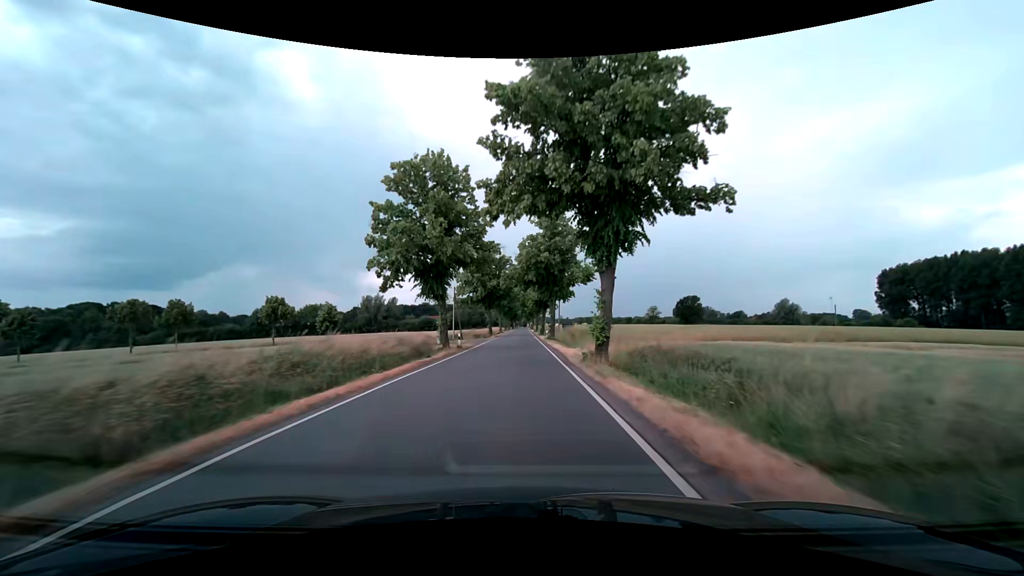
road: tertiary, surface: asphalt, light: Day
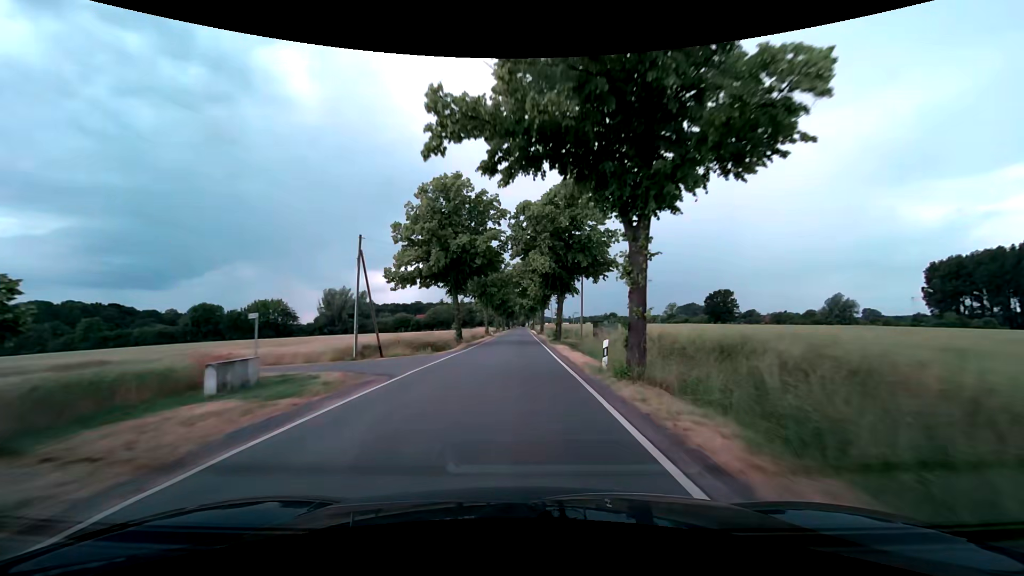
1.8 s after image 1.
(-0.1, +35.2) m; 0°
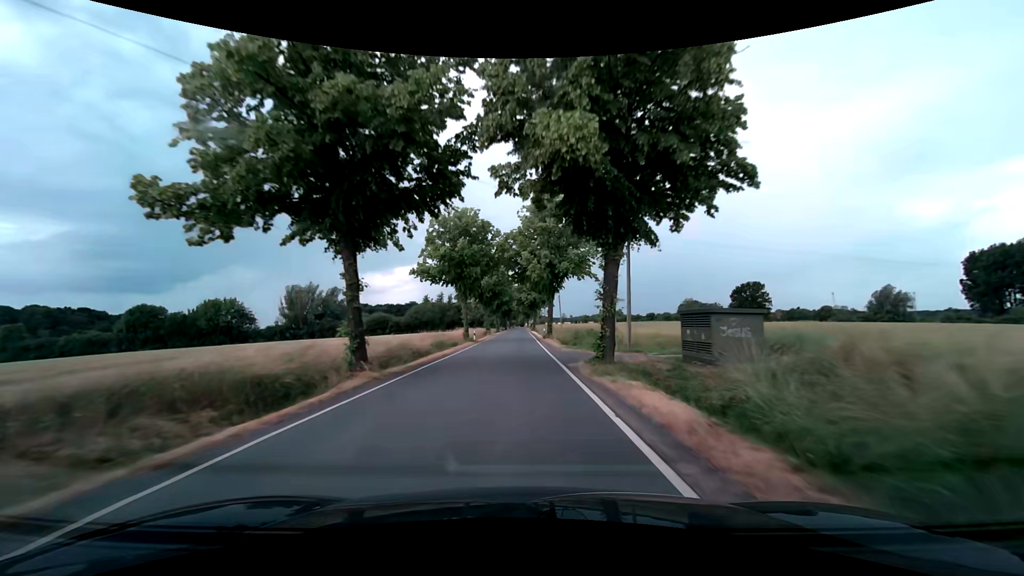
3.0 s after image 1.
(+0.1, +23.5) m; 0°
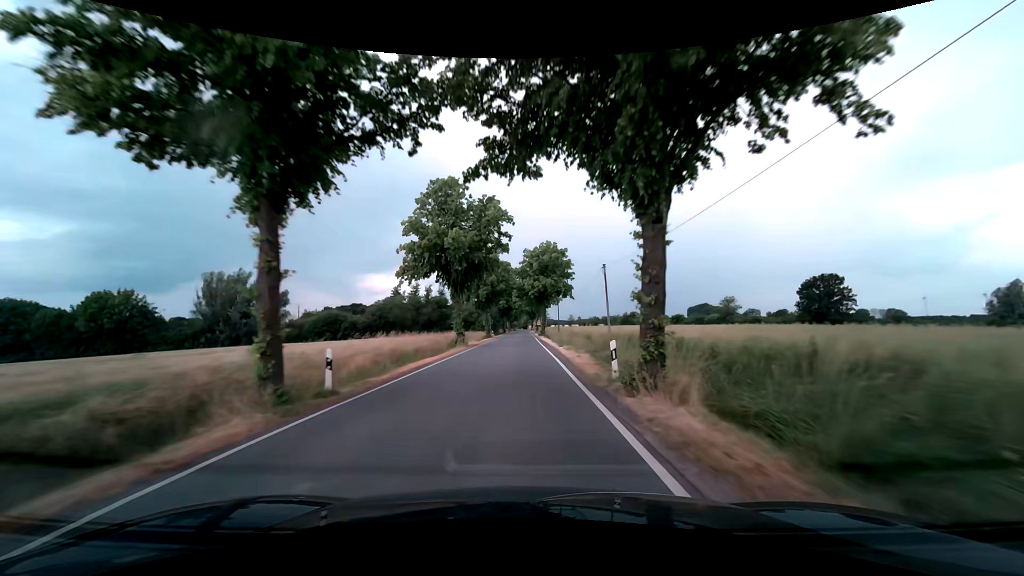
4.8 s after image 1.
(-0.2, +35.4) m; -1°
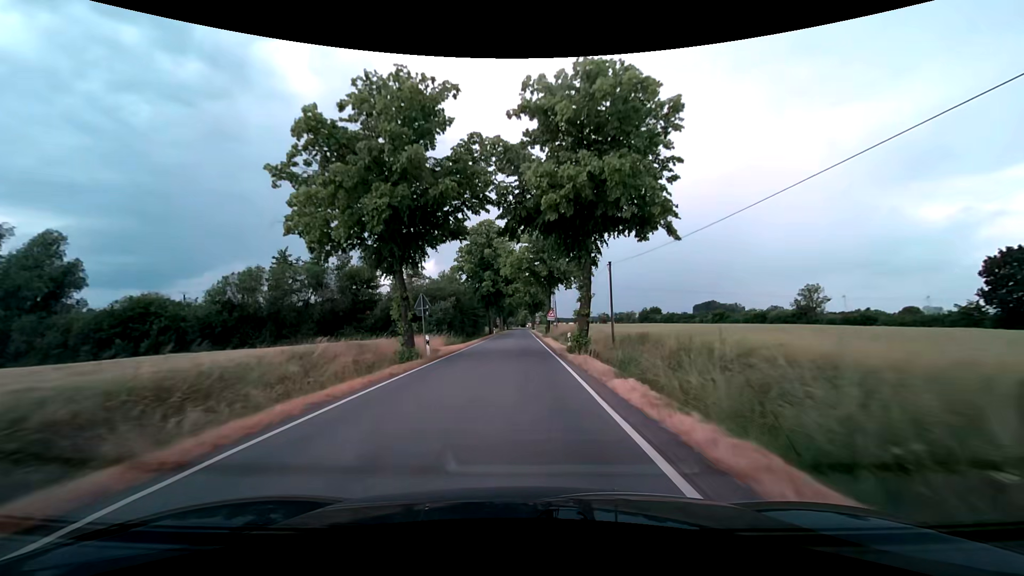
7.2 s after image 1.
(0.0, +47.4) m; 0°
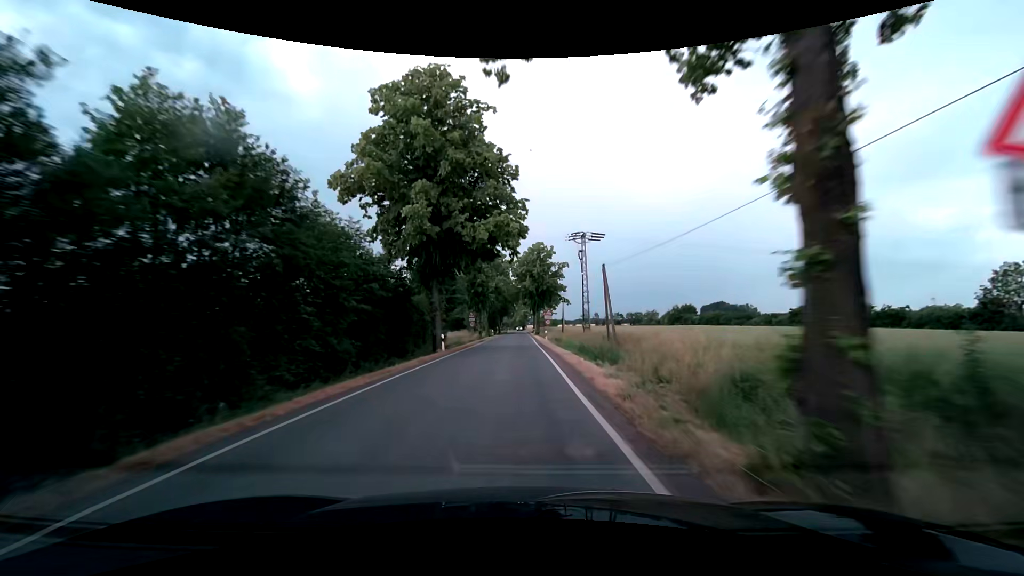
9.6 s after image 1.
(0.0, +47.7) m; 0°
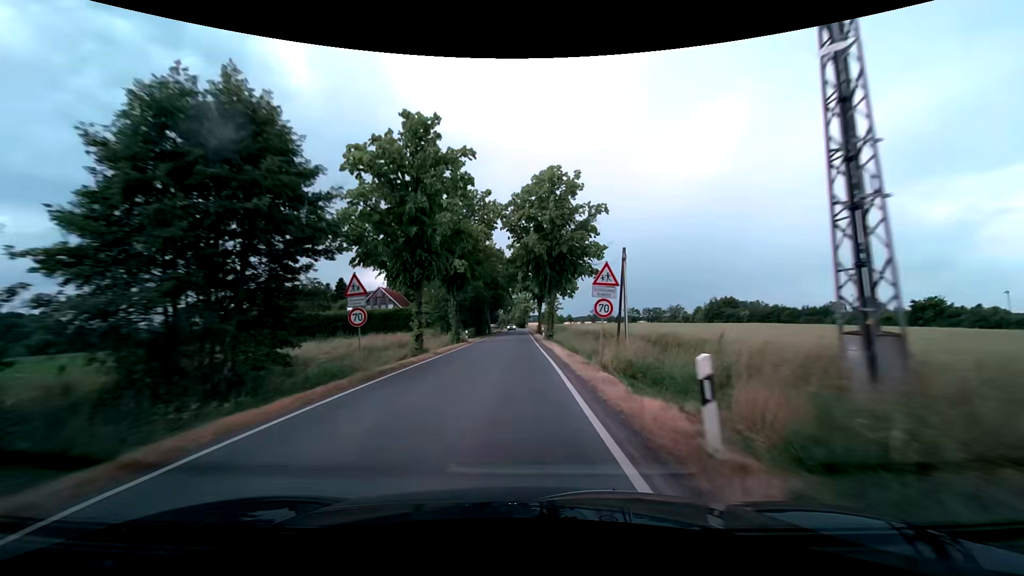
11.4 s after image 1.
(+0.2, +35.4) m; 0°
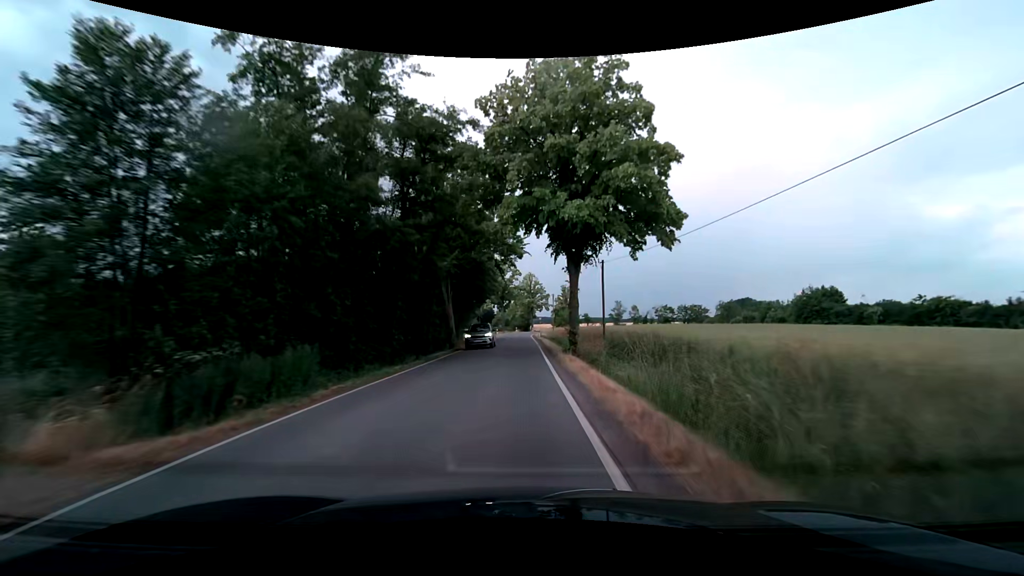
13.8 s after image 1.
(+0.6, +45.5) m; 0°
(0, +10) (0, +20) (0, +30) (0, +40) (0, +50) (0, +60) (0, +70) (0, +80) (+1, +90) (+2, +100) m
